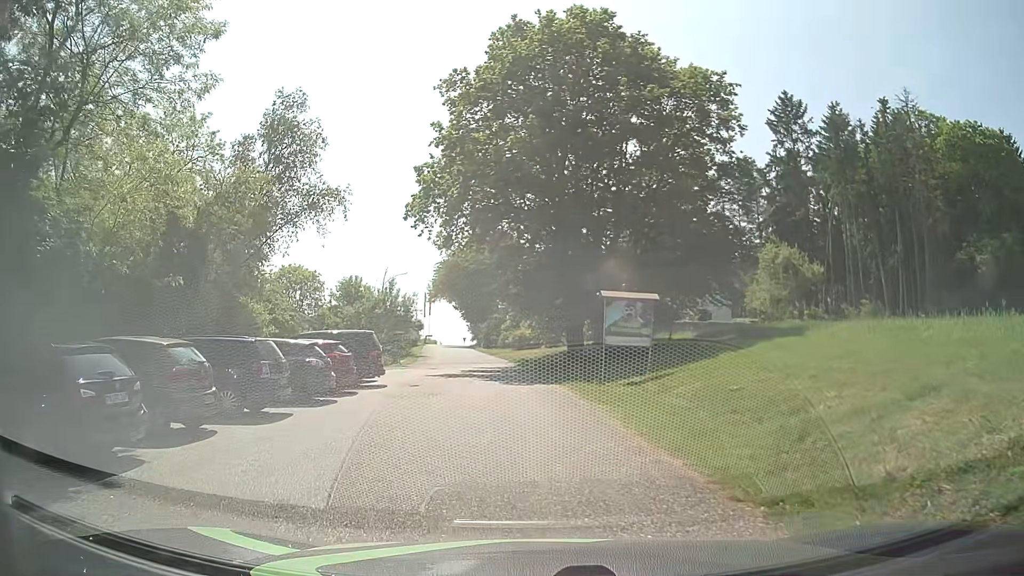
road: service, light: Day
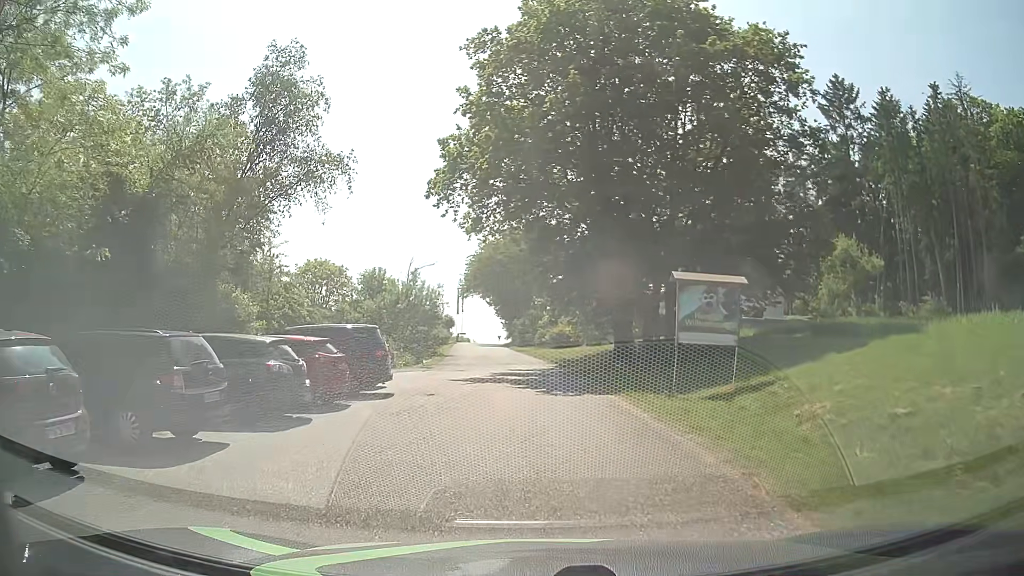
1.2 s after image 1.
(-0.2, +4.6) m; -2°
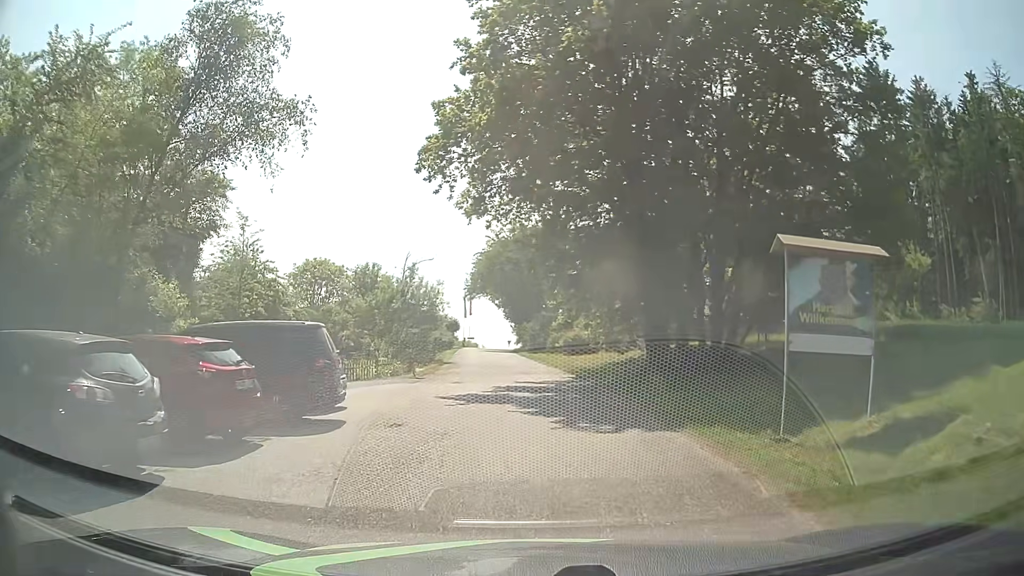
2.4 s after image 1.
(-0.1, +5.4) m; -1°
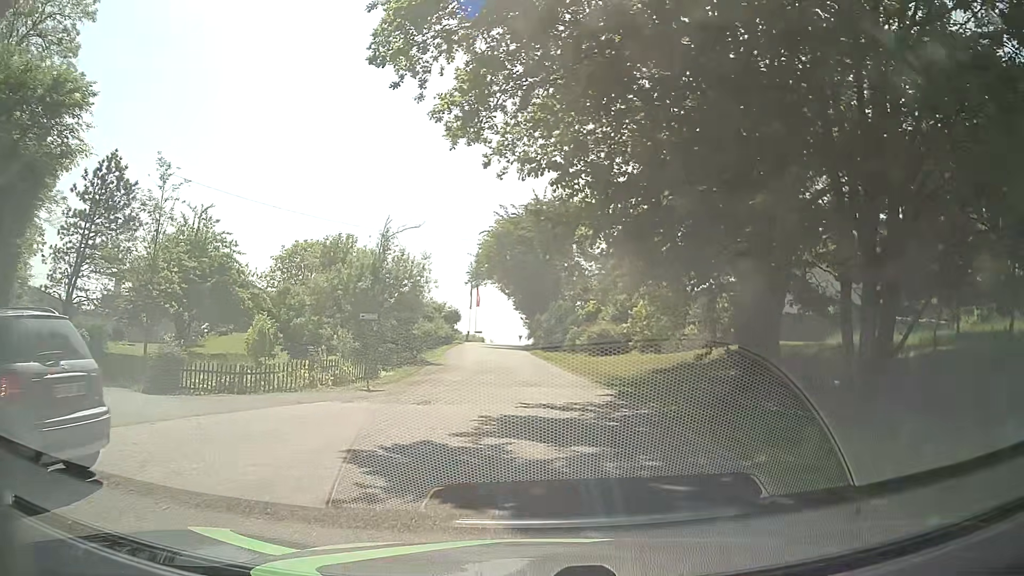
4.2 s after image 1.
(-0.2, +9.4) m; -1°
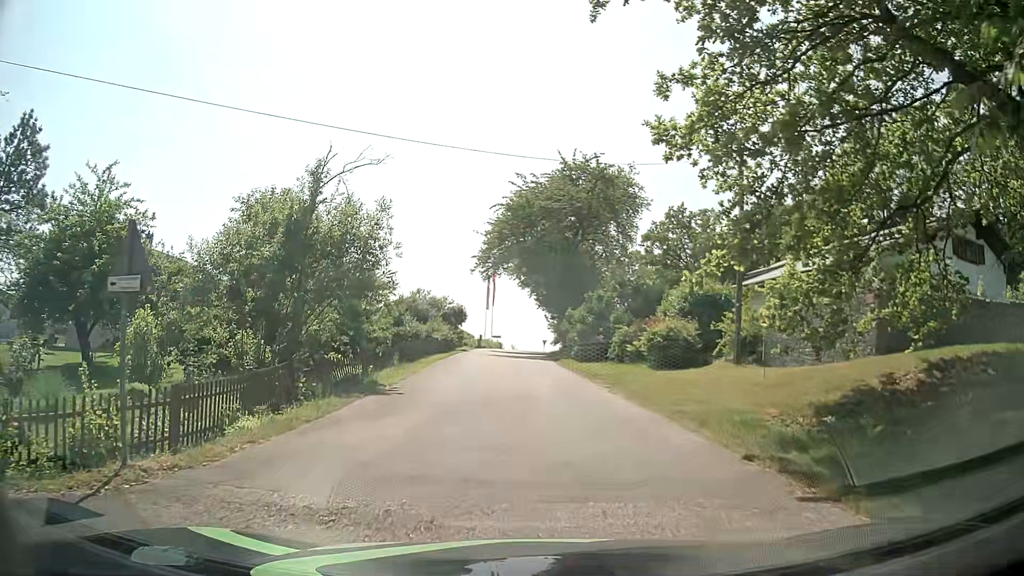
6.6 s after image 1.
(-0.3, +11.9) m; -4°
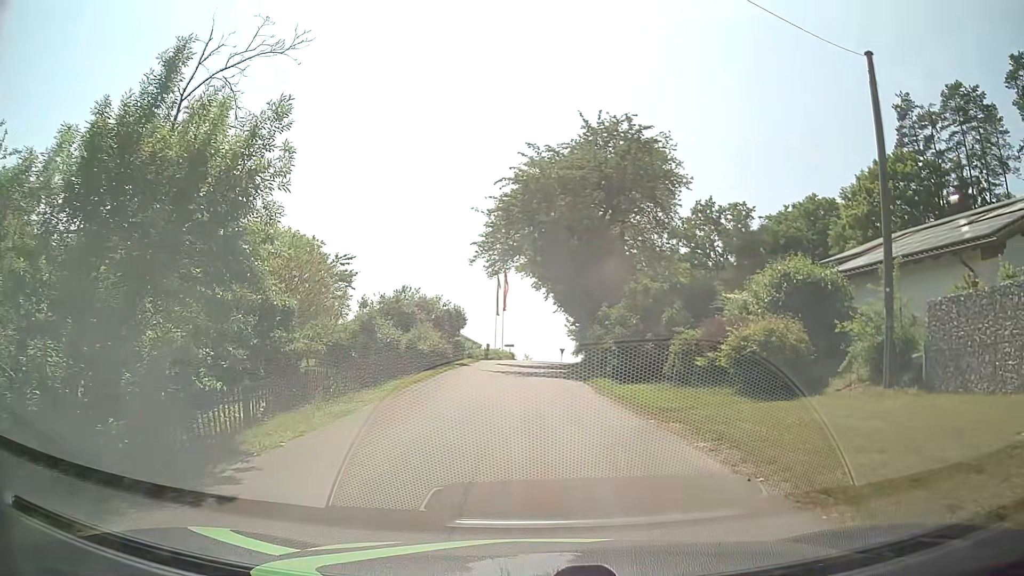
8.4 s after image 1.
(+0.1, +8.5) m; +1°
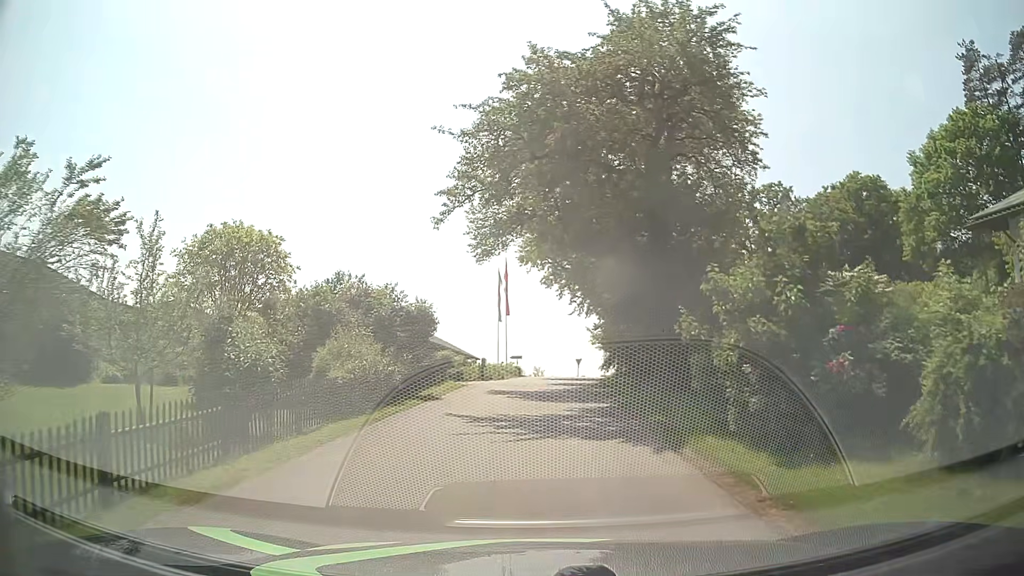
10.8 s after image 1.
(-0.2, +12.1) m; -1°
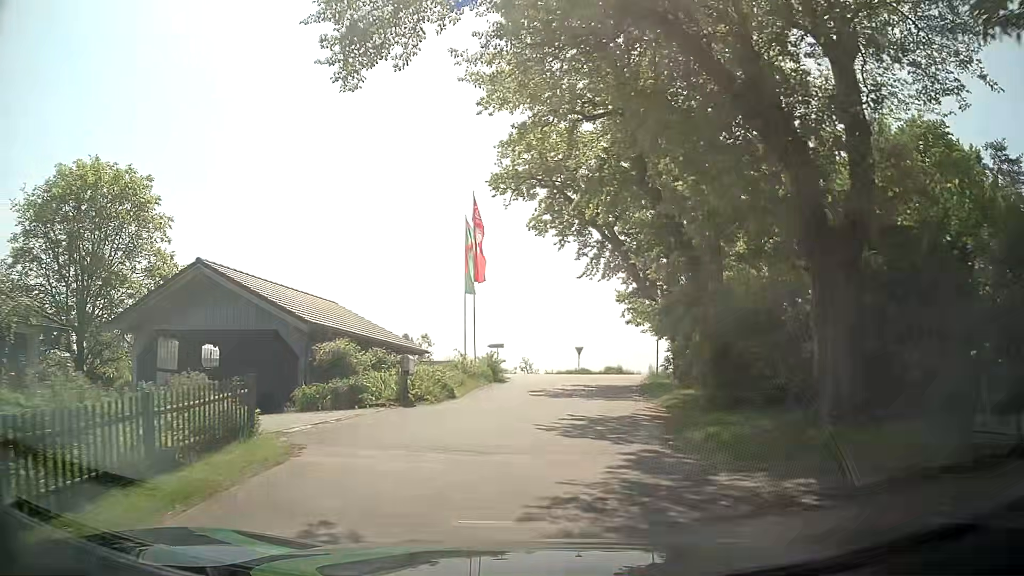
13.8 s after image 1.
(0.0, +17.5) m; 0°
